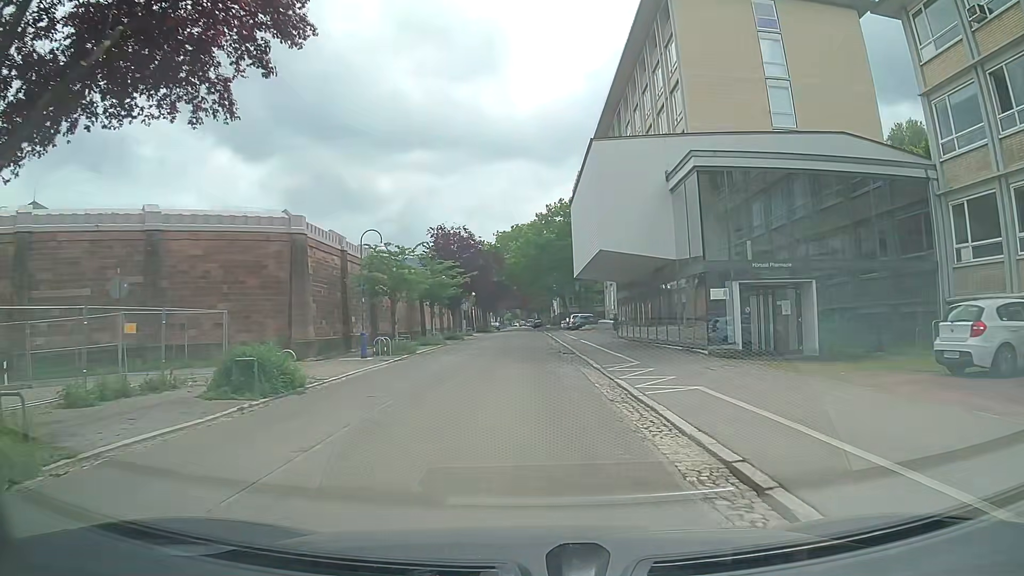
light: Day
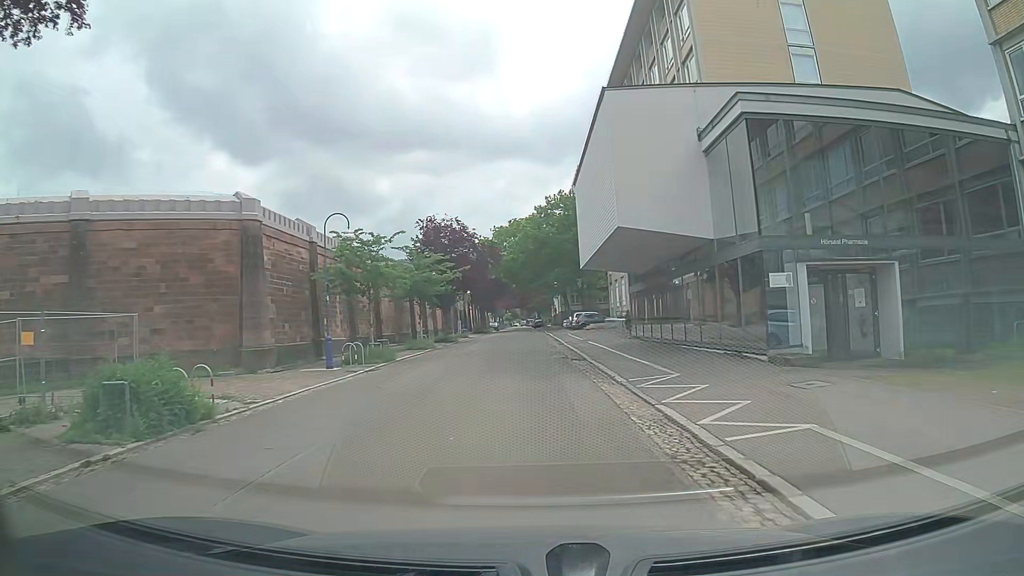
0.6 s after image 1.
(0.0, +5.2) m; +1°
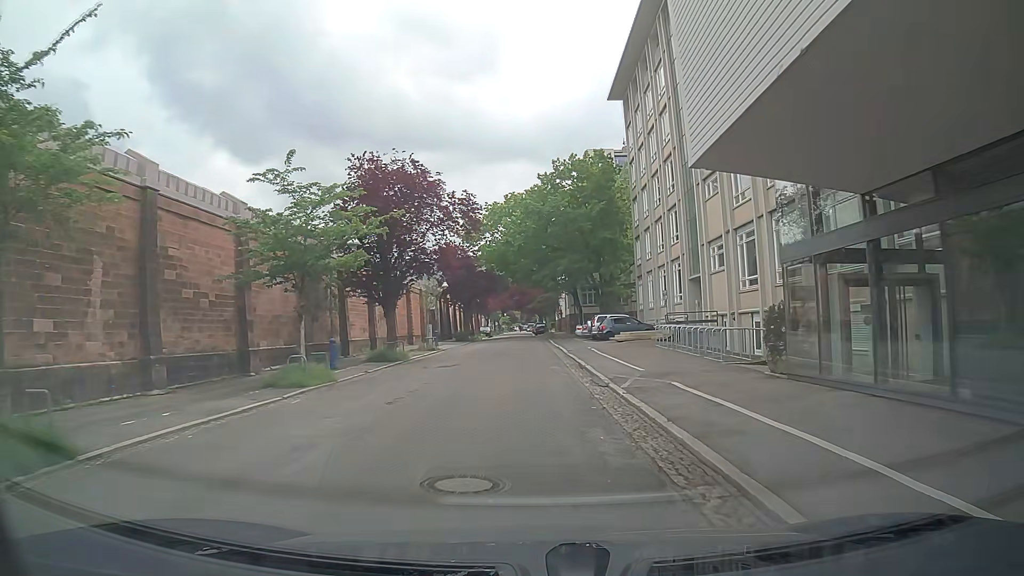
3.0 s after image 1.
(-0.2, +21.4) m; -1°
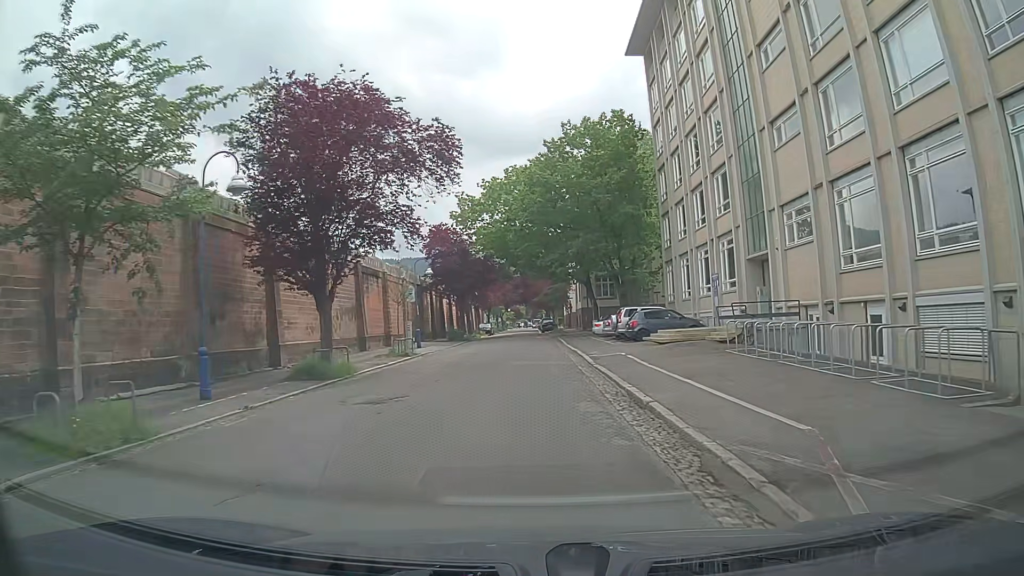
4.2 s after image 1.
(-0.1, +10.8) m; -2°
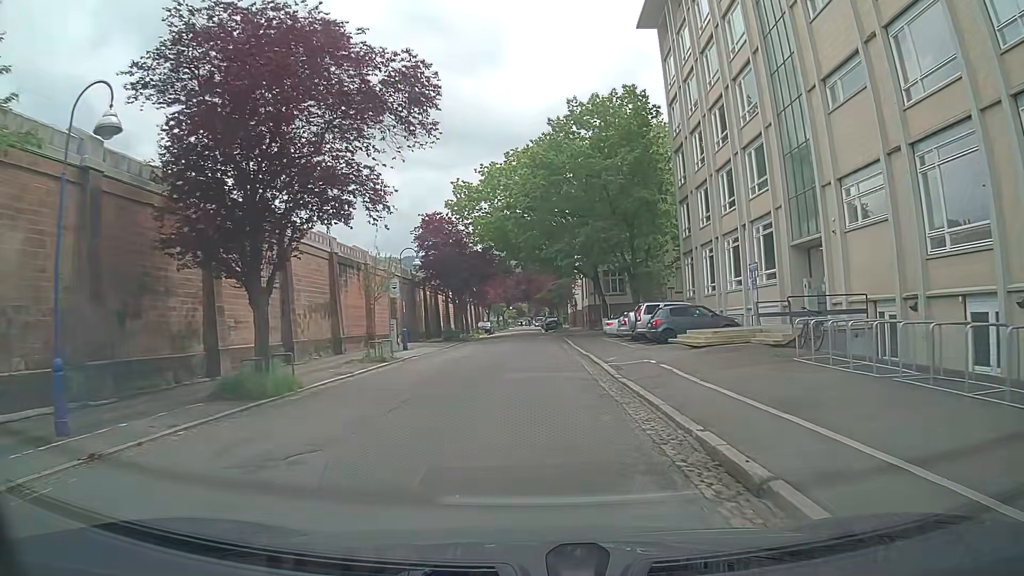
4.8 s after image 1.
(+0.1, +5.4) m; +2°
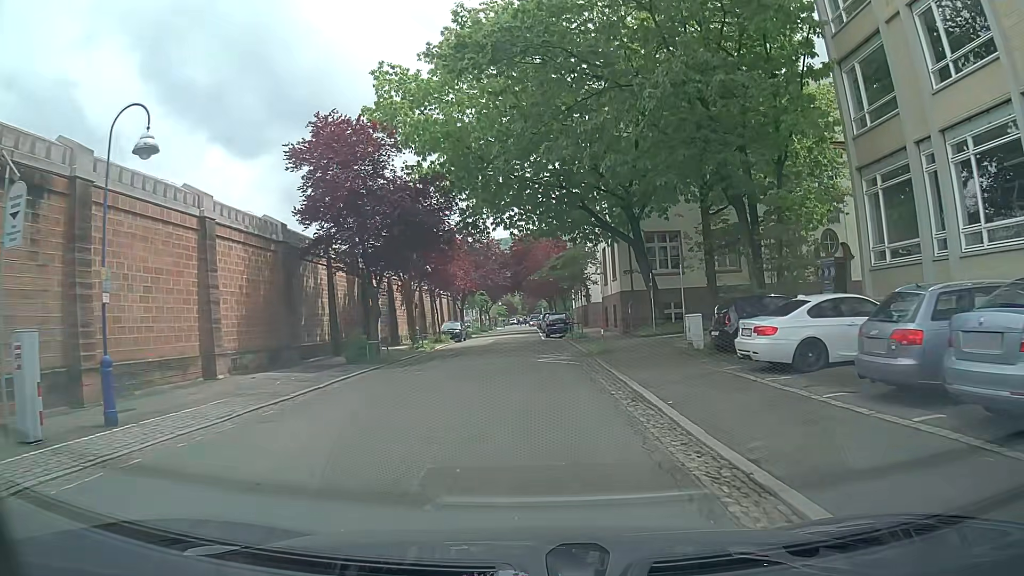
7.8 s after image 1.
(+0.1, +26.7) m; +1°
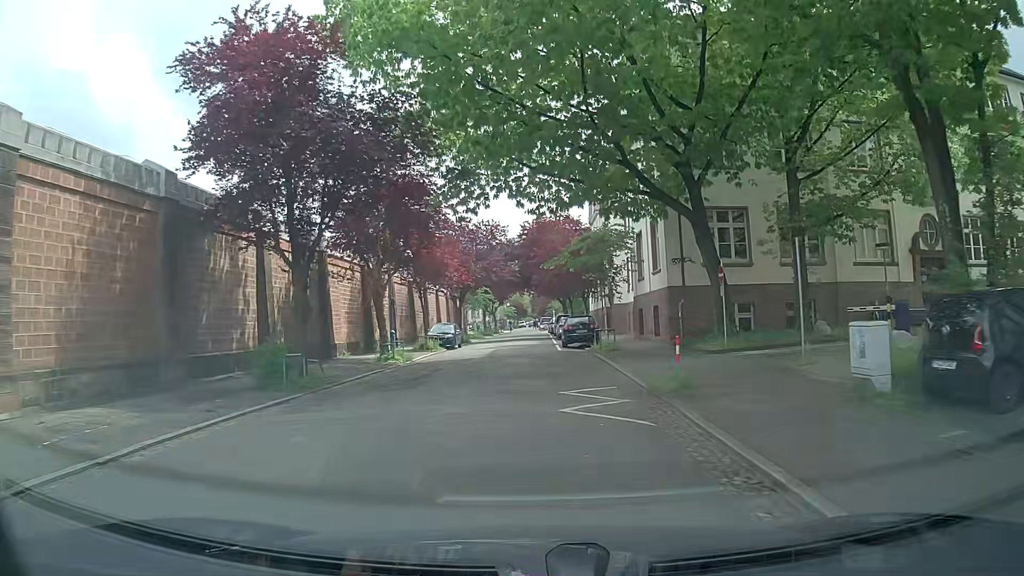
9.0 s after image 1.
(-0.2, +10.1) m; -2°
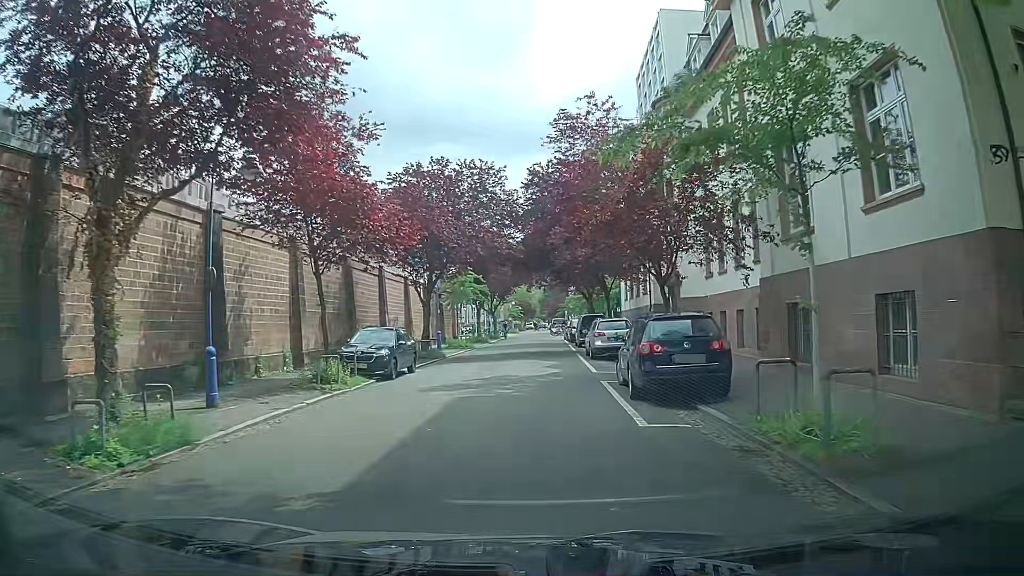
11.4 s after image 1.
(-0.1, +19.5) m; -1°
(0, +10) (0, +20) (0, +30) (+1, +40) (+1, +50) (+1, +60) (+1, +70) (+1, +80) (+1, +90) (+2, +100) m
